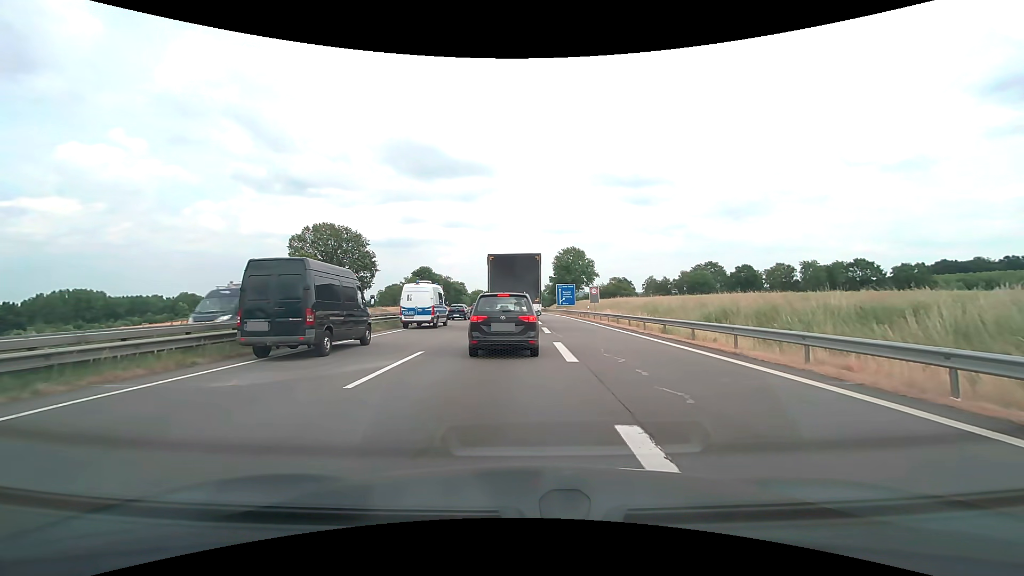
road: motorway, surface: asphalt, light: Day
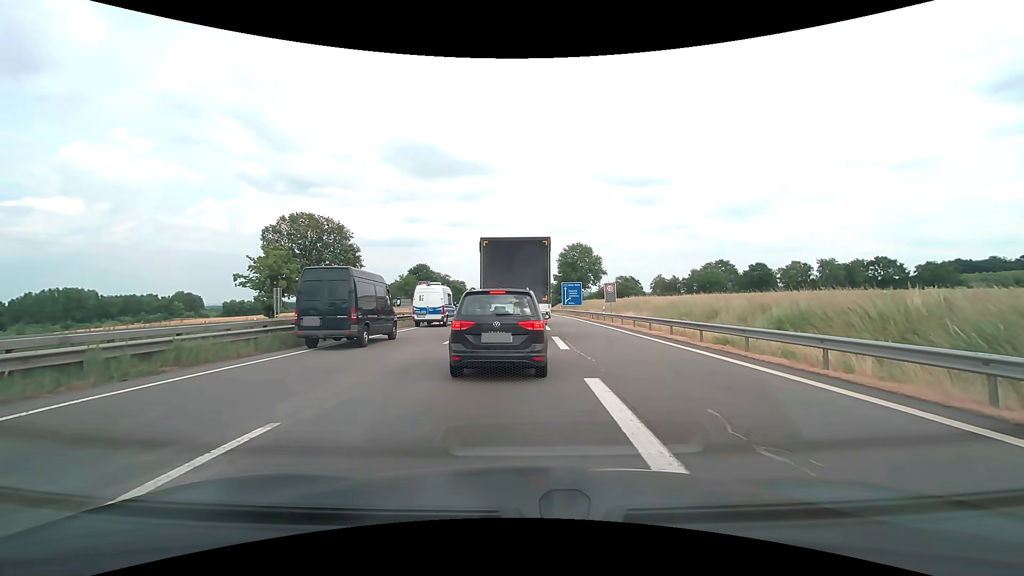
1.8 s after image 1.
(0.0, +8.3) m; 0°
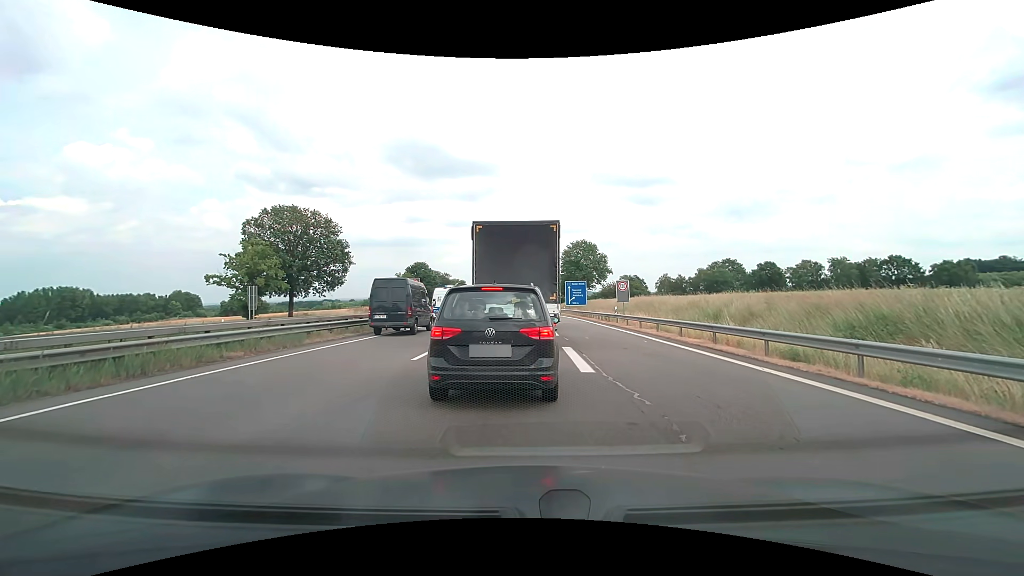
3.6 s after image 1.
(0.0, +4.9) m; -1°
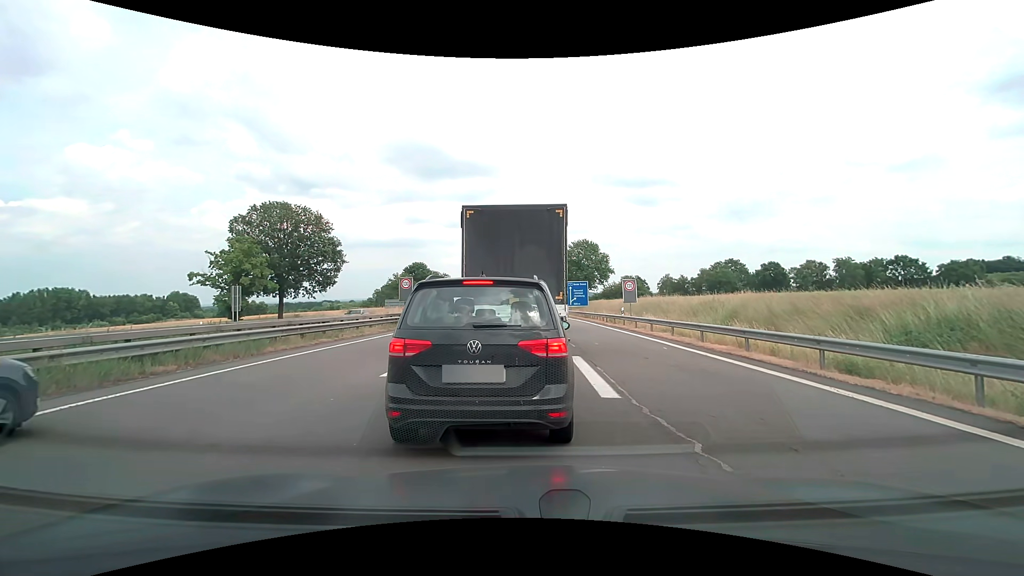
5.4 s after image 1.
(0.0, +2.6) m; 0°
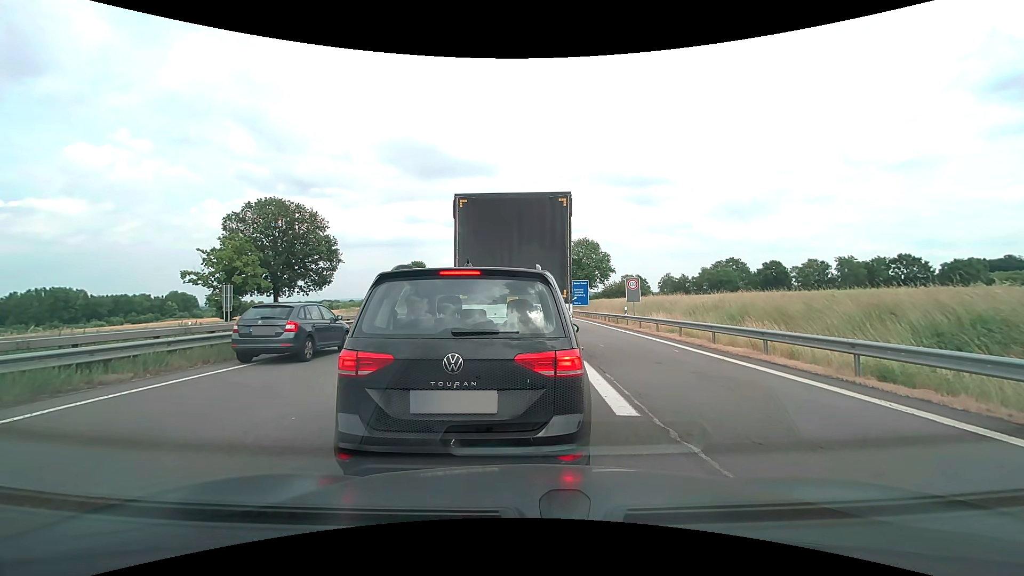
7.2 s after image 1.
(0.0, +1.2) m; 0°
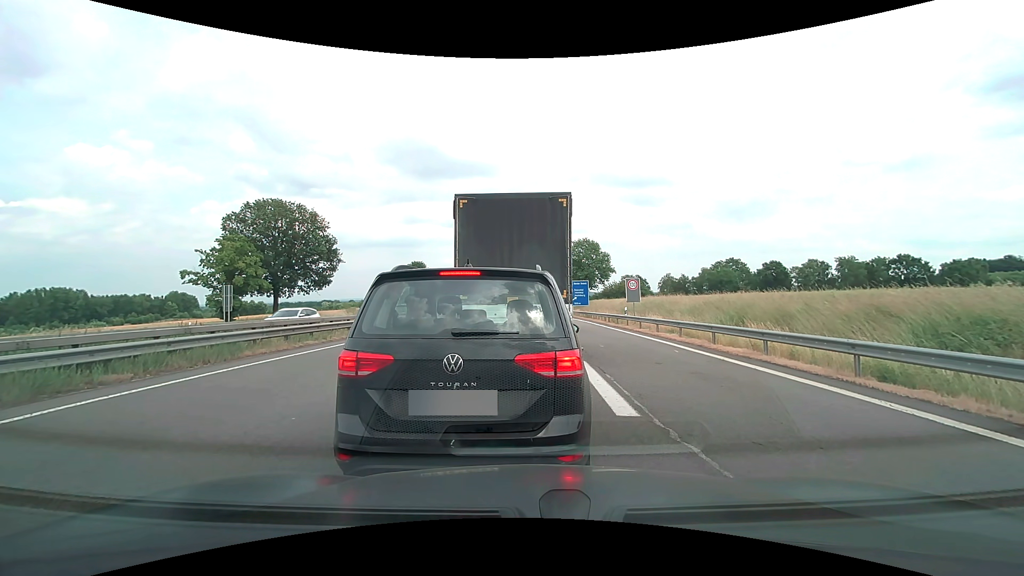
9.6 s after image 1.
(0.0, +0.1) m; 0°
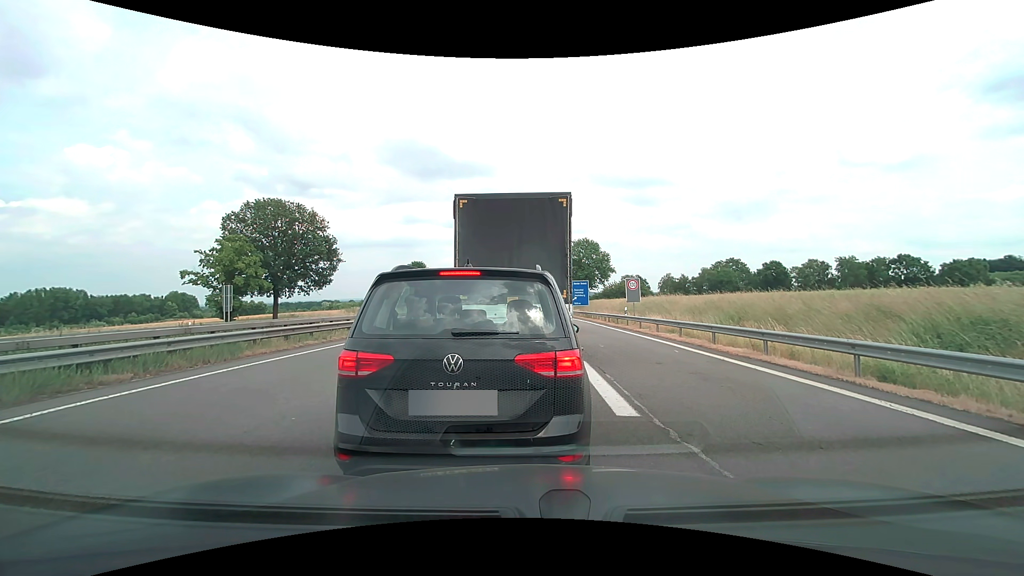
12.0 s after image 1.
(0.0, 0.0) m; 0°
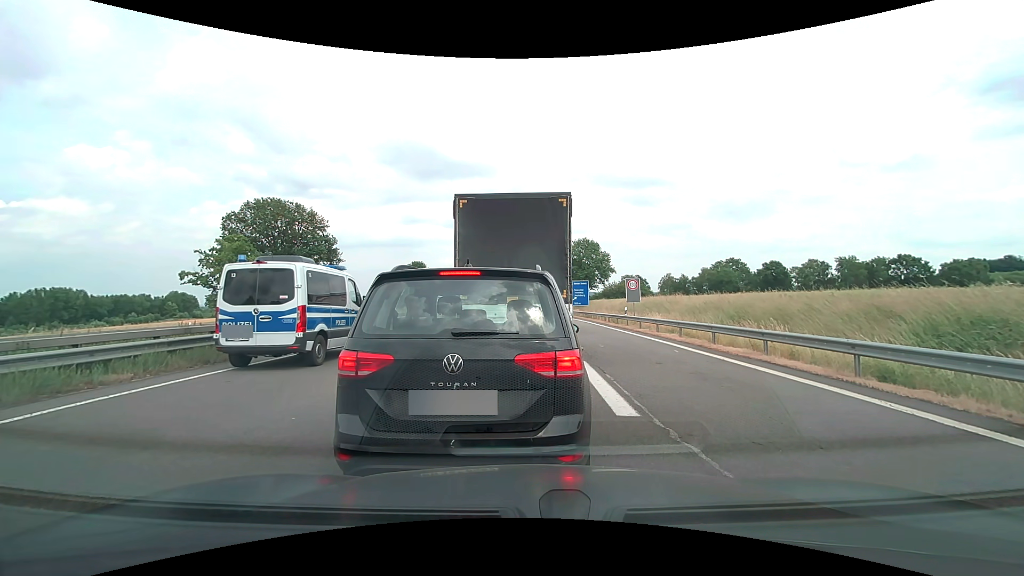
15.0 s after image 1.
(0.0, 0.0) m; 0°
(0, +10) (0, +20) (0, +30) (0, +40) (0, +50) (0, +60) (0, +70) (0, +80) (0, +90) (0, +100) m
